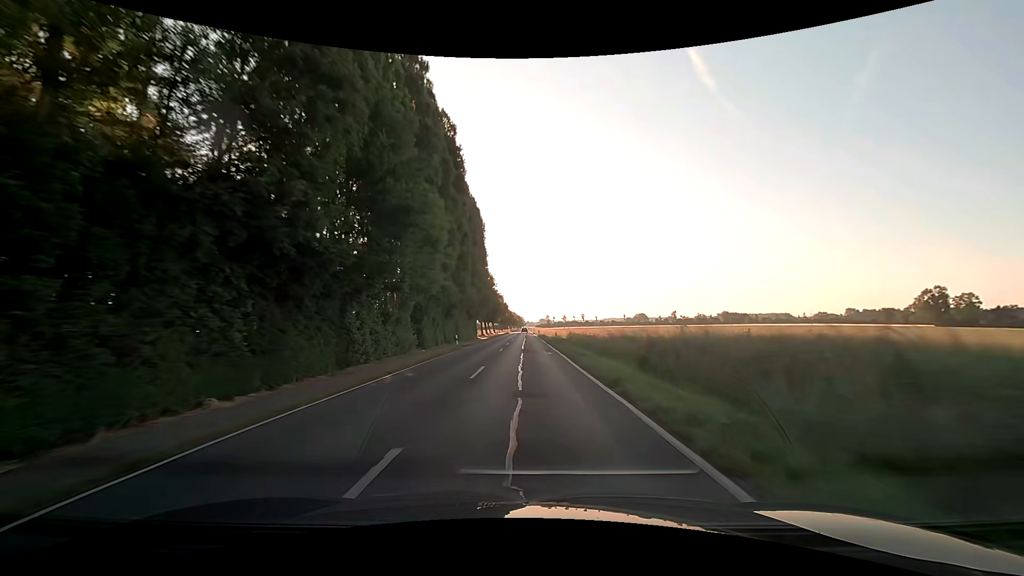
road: secondary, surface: asphalt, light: Day
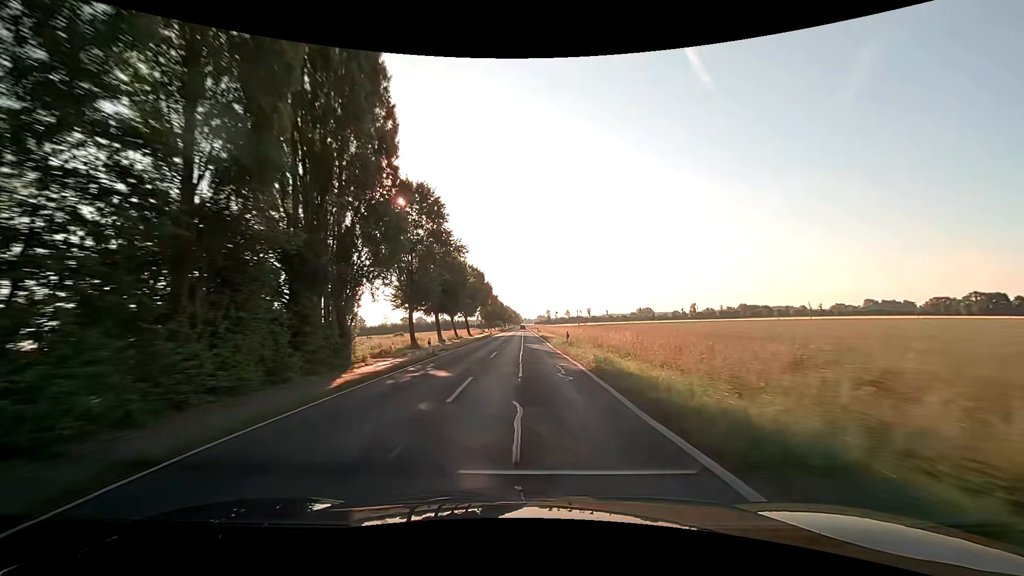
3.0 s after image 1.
(-0.1, +65.2) m; 0°
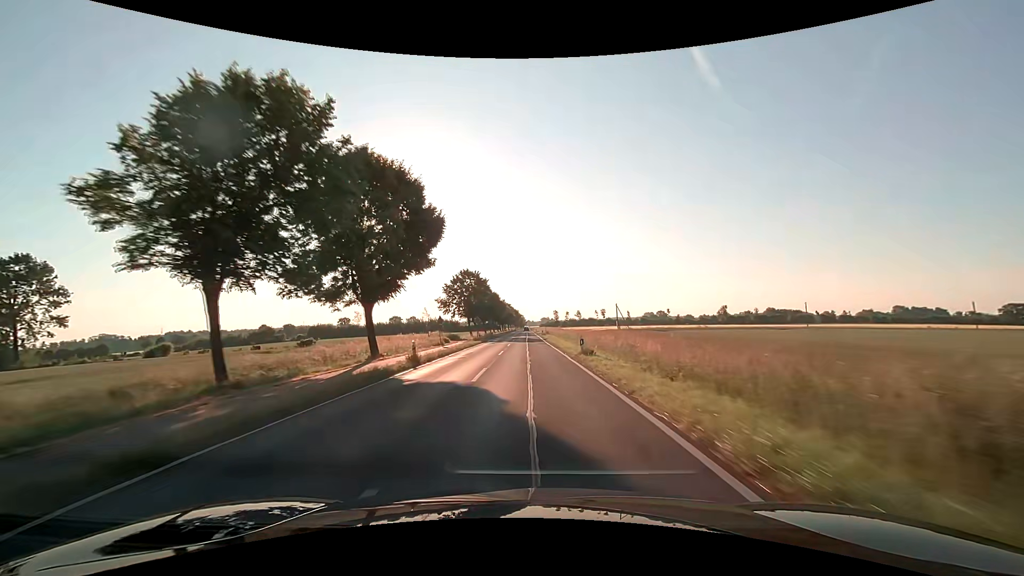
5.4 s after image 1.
(-0.2, +56.9) m; 0°
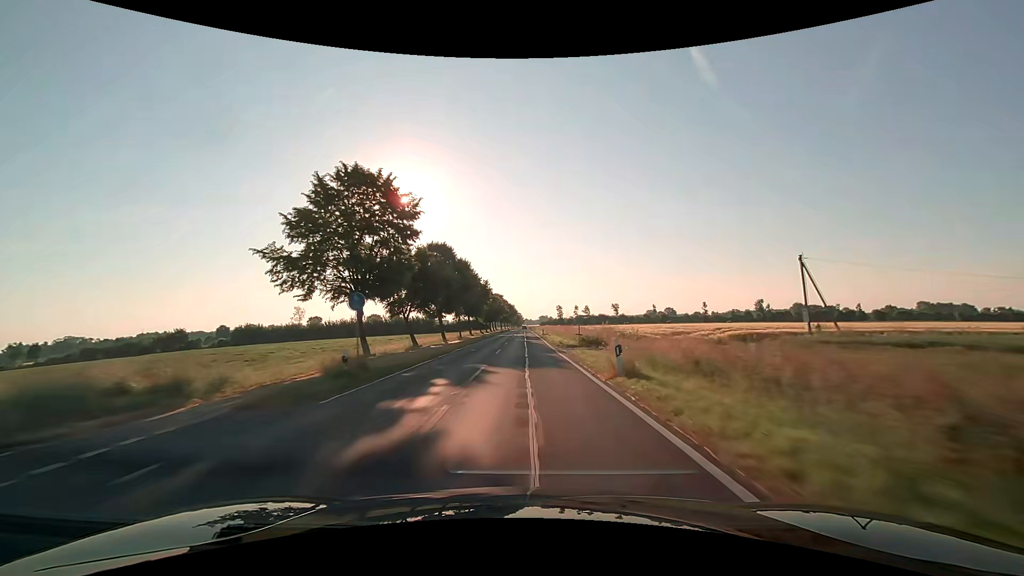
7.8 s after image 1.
(+0.3, +60.3) m; +1°
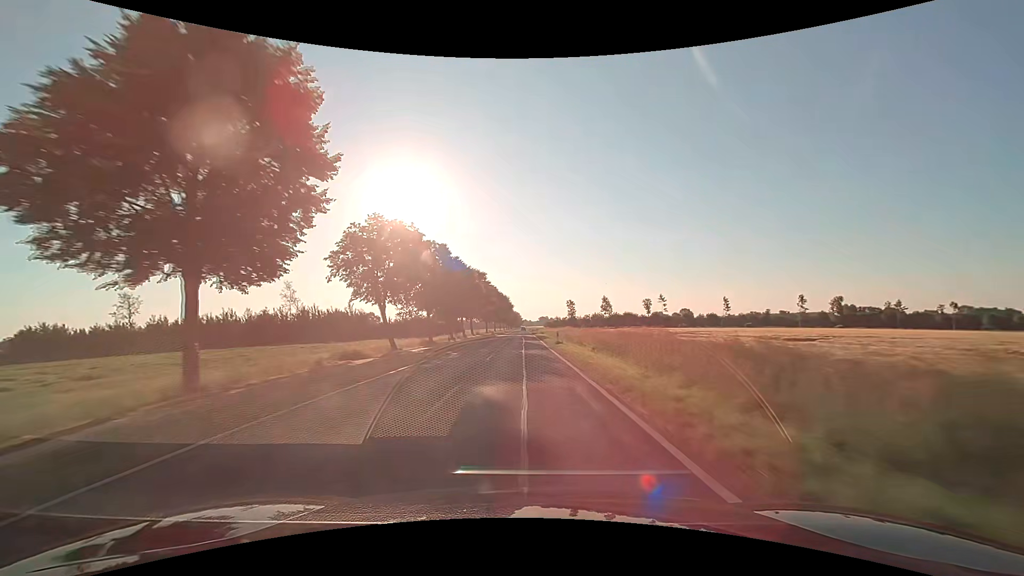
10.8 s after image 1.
(-0.2, +77.3) m; 0°
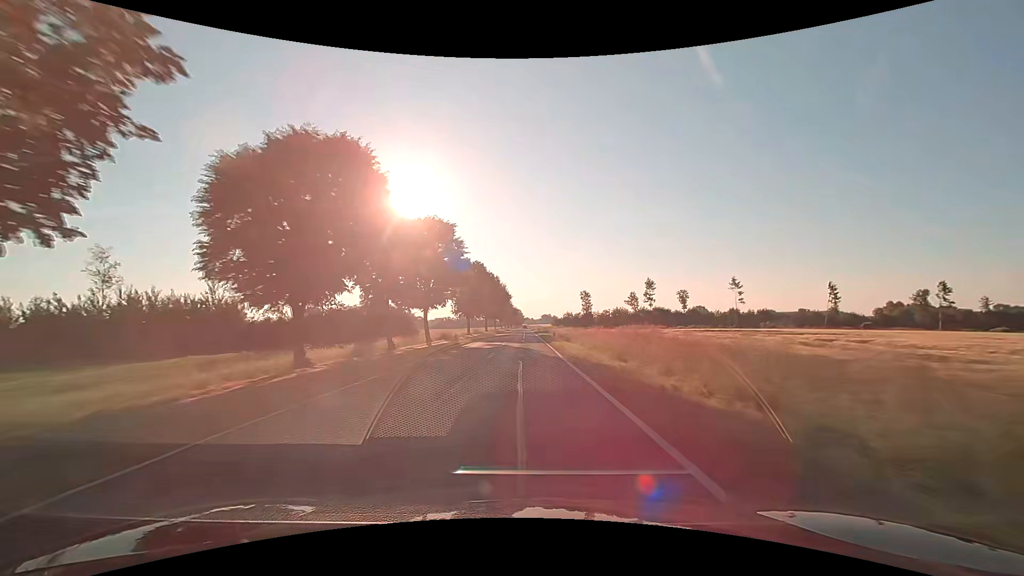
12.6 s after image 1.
(-0.1, +46.9) m; 0°
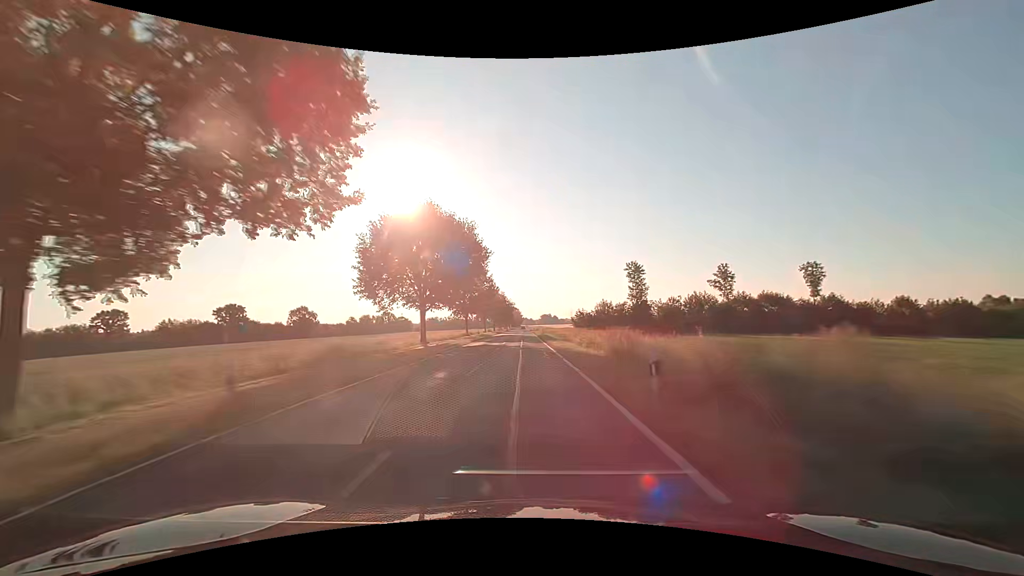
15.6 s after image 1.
(+0.1, +78.6) m; 0°
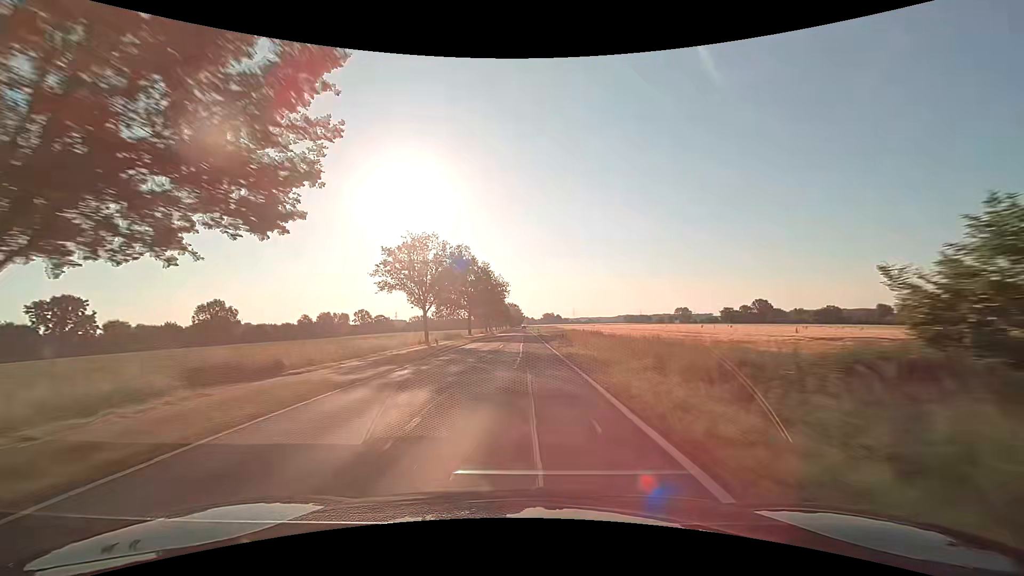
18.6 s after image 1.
(-0.1, +79.0) m; 0°
(0, +10) (0, +20) (0, +30) (0, +40) (0, +50) (0, +60) (0, +70) (0, +80) (0, +90) (0, +100) m
